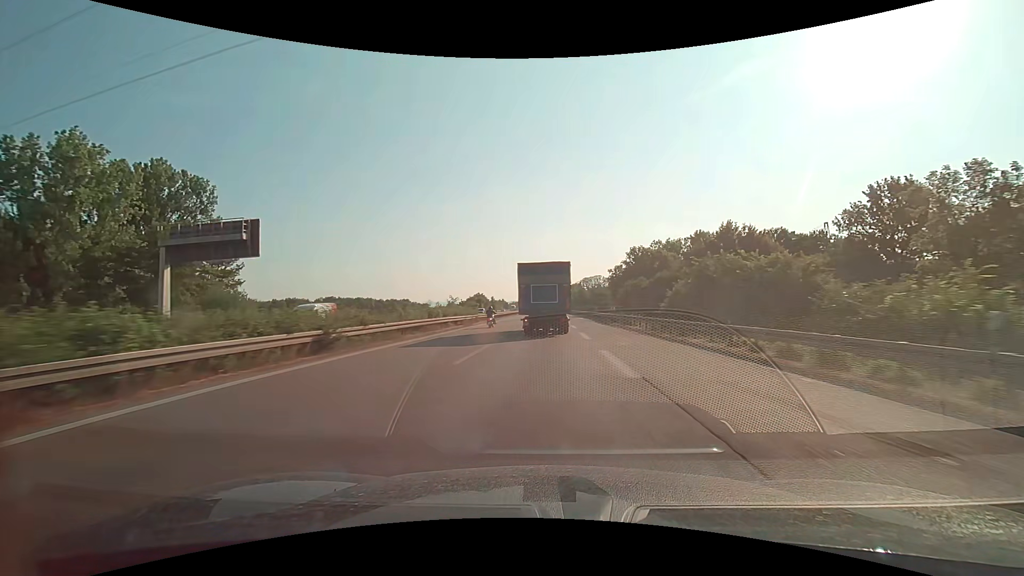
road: motorway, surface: asphalt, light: Day
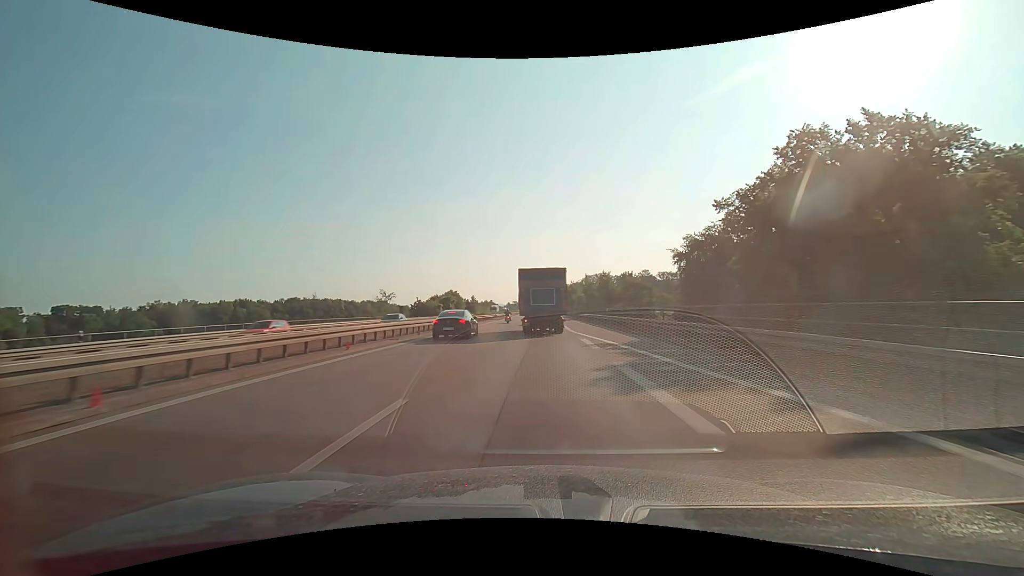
(+0.7, +64.6) m; +1°
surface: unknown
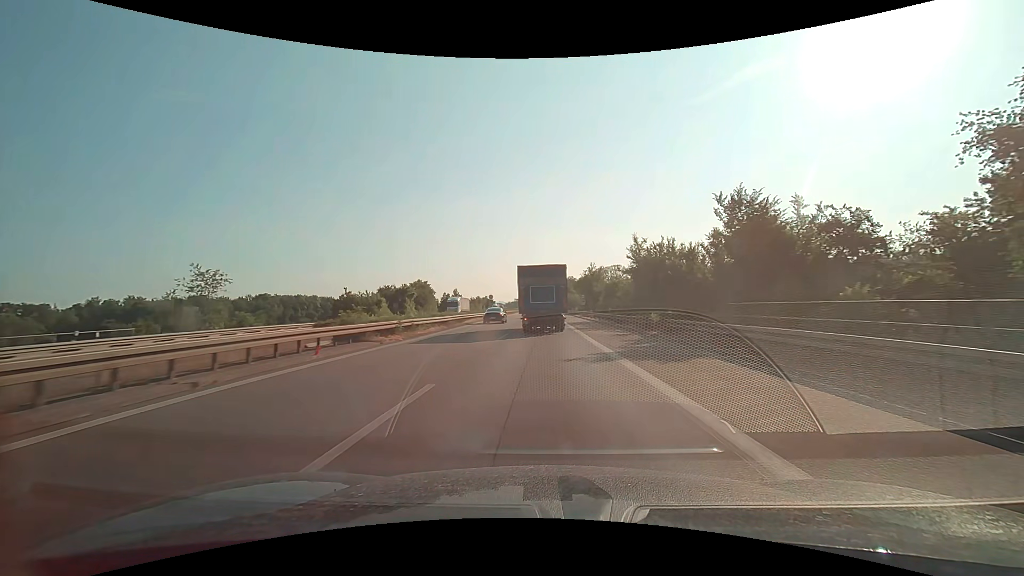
(-0.4, +53.0) m; 0°
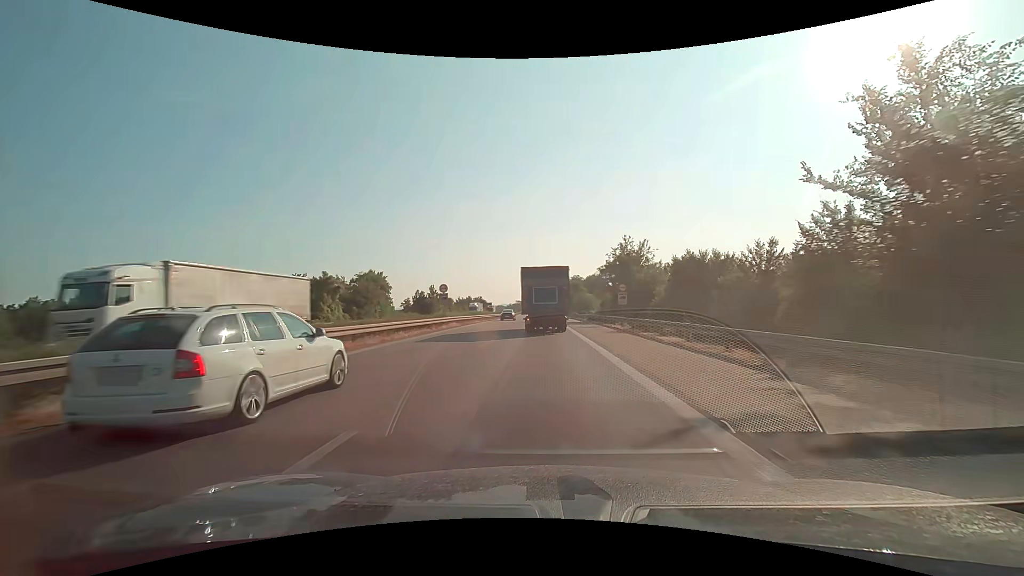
(-0.2, +39.0) m; -1°
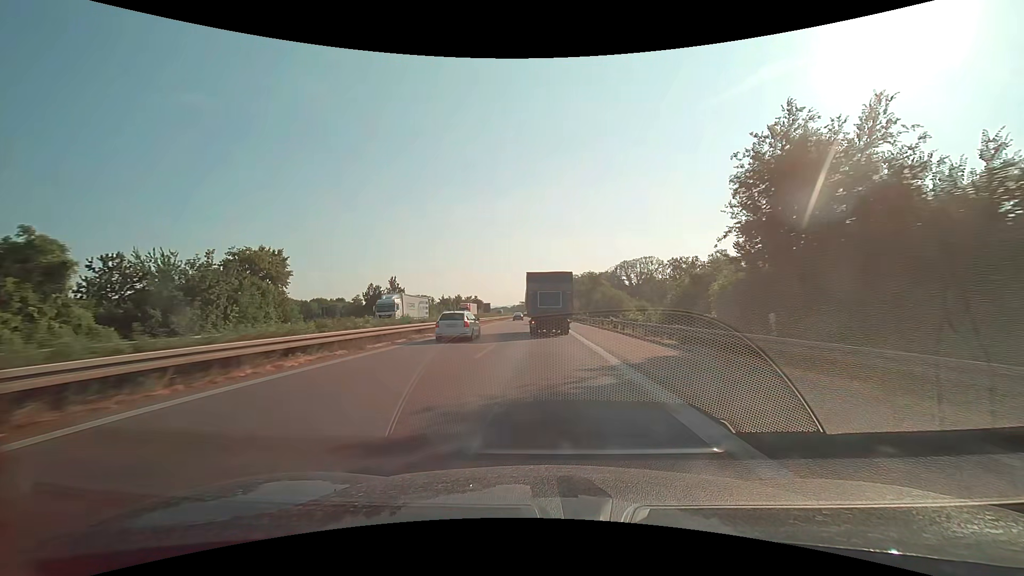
(-0.2, +38.8) m; -1°
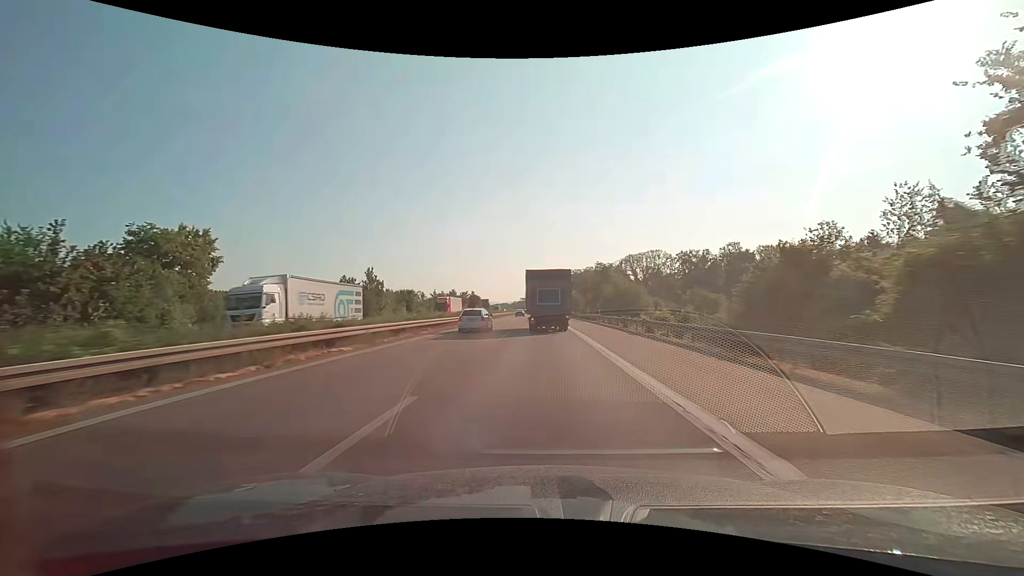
(0.0, +12.9) m; 0°
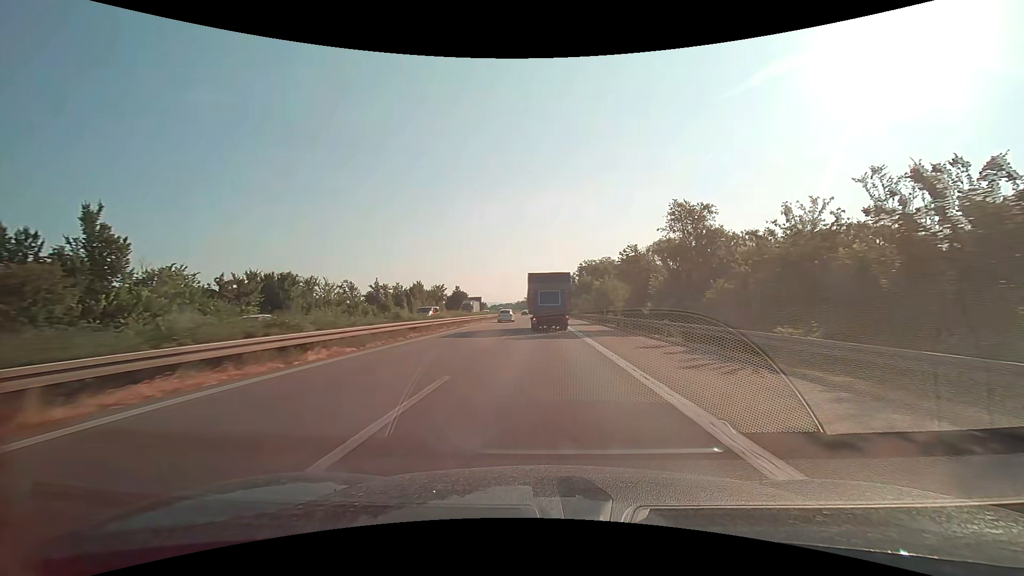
(-0.3, +51.8) m; -1°
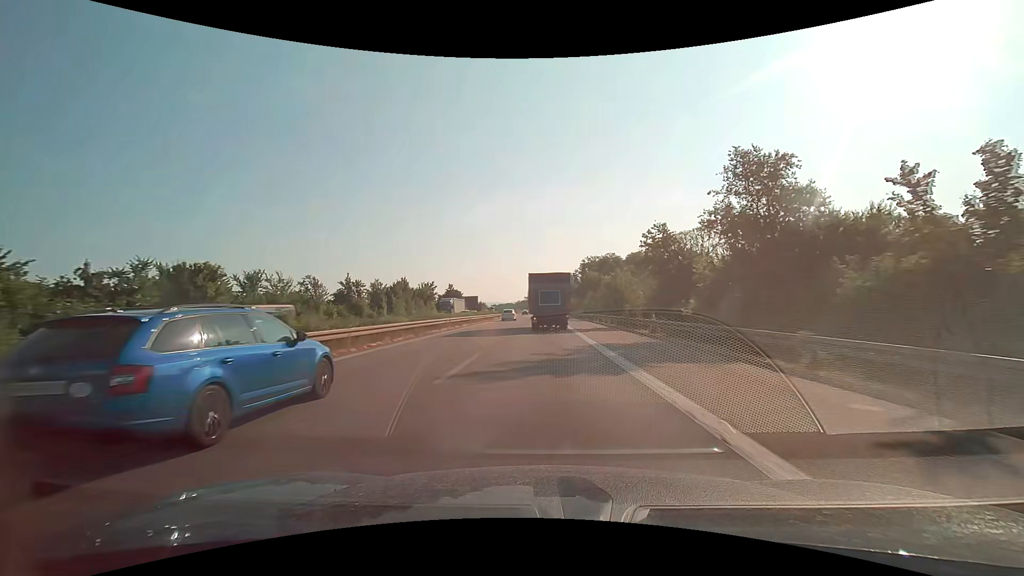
(0.0, +12.9) m; 0°
(0, +10) (0, +20) (0, +30) (0, +40) (0, +50) (0, +60) (0, +70) (0, +80) (-1, +90) (-1, +100) m
